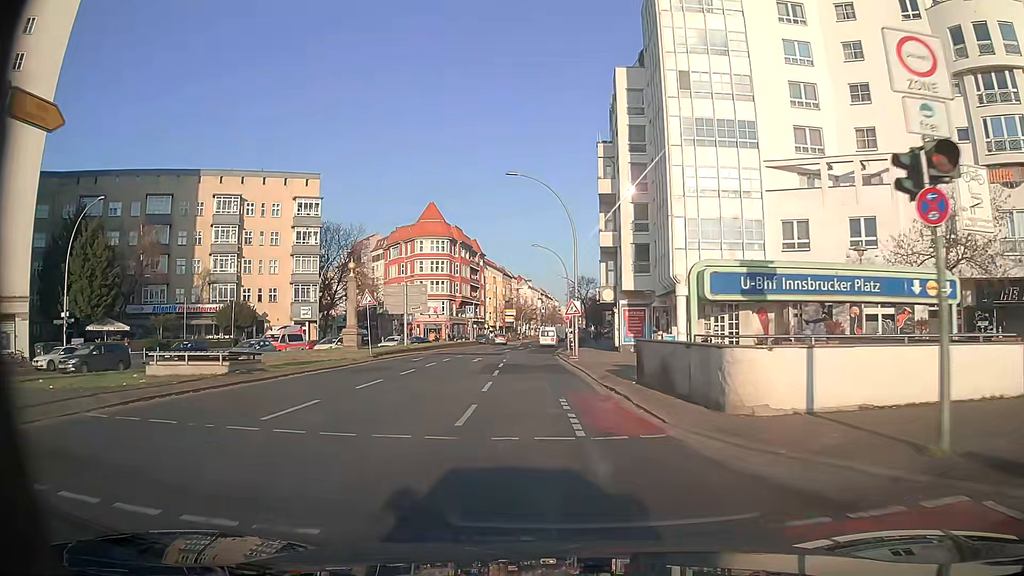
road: secondary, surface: asphalt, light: Day
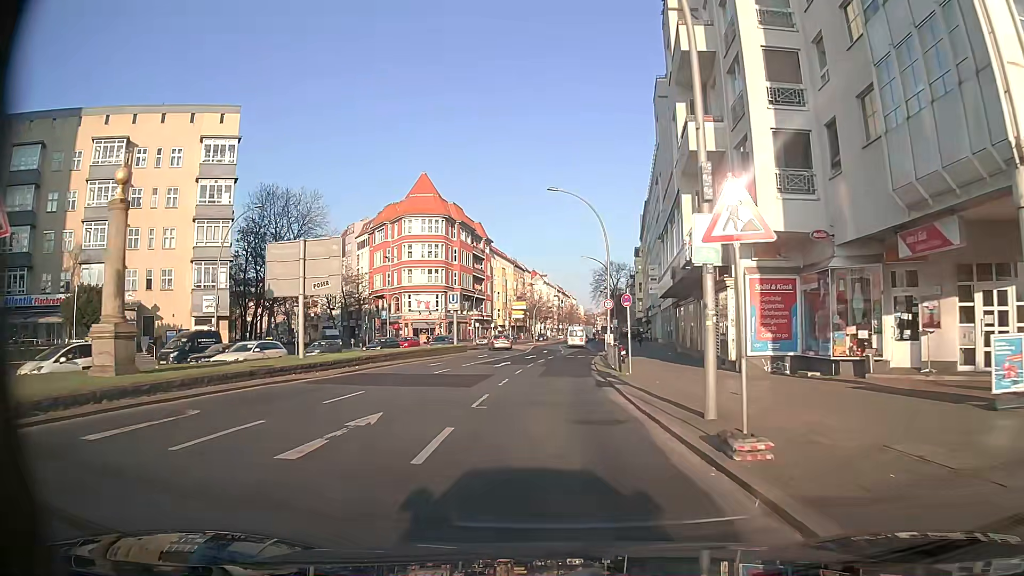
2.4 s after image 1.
(-0.5, +26.9) m; -1°
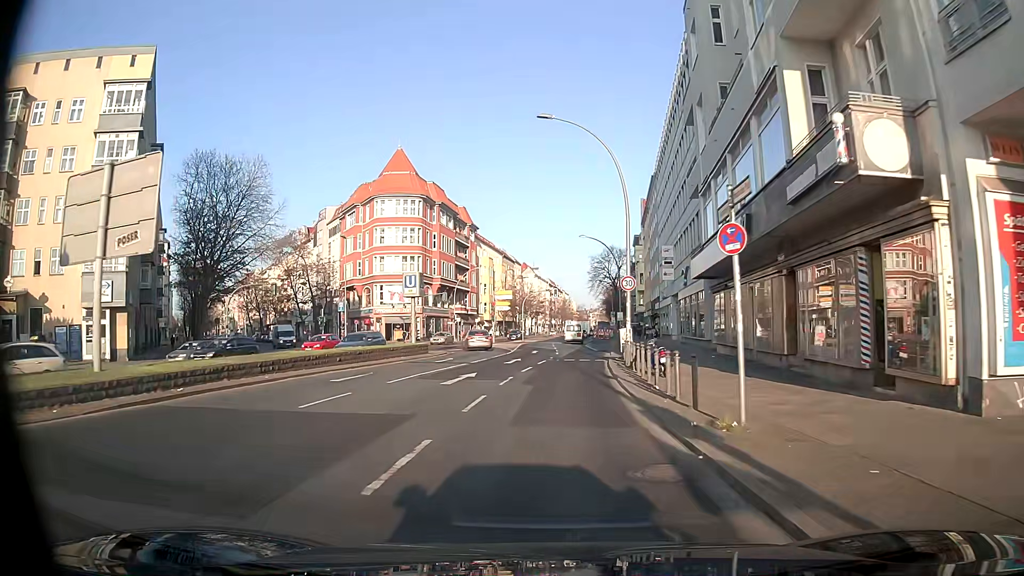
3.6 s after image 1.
(0.0, +13.5) m; +1°
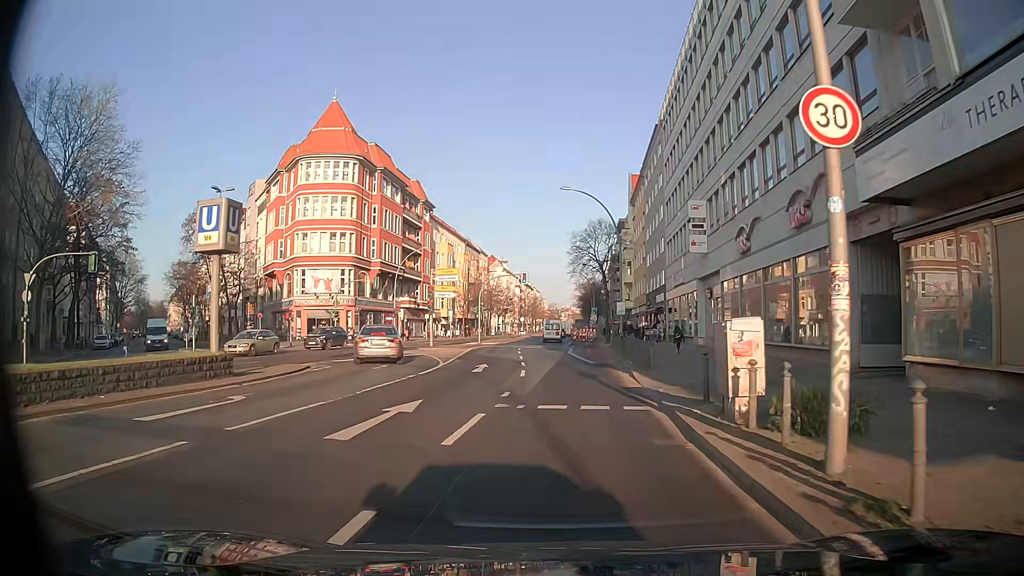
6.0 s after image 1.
(+0.3, +21.1) m; +4°
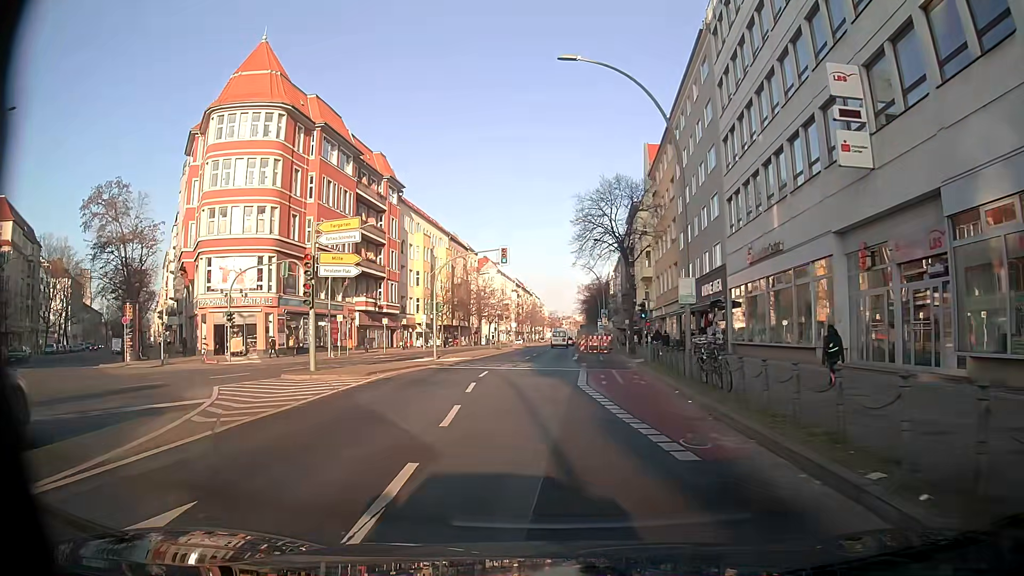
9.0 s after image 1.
(0.0, +21.9) m; -2°
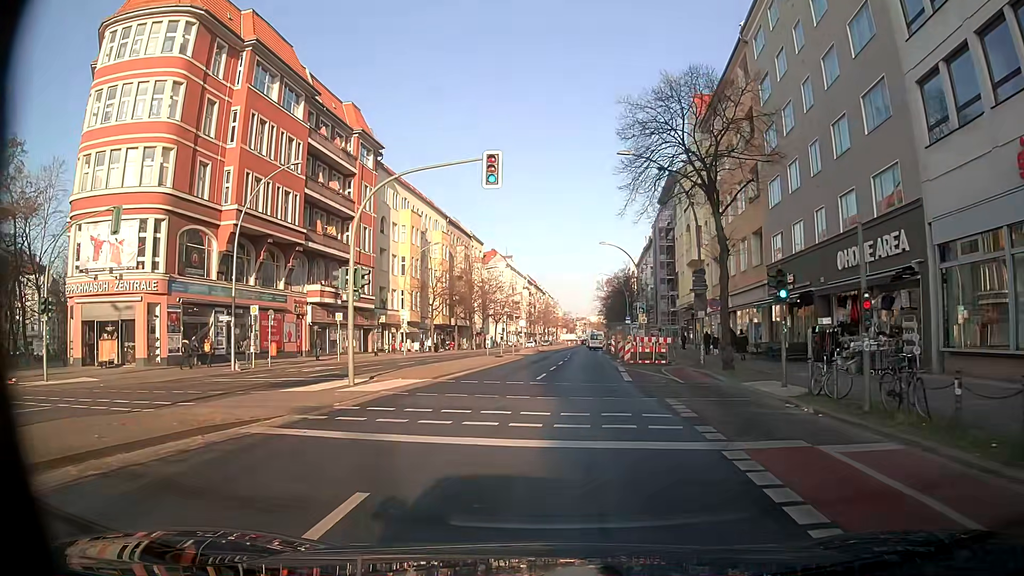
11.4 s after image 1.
(0.0, +19.8) m; +1°
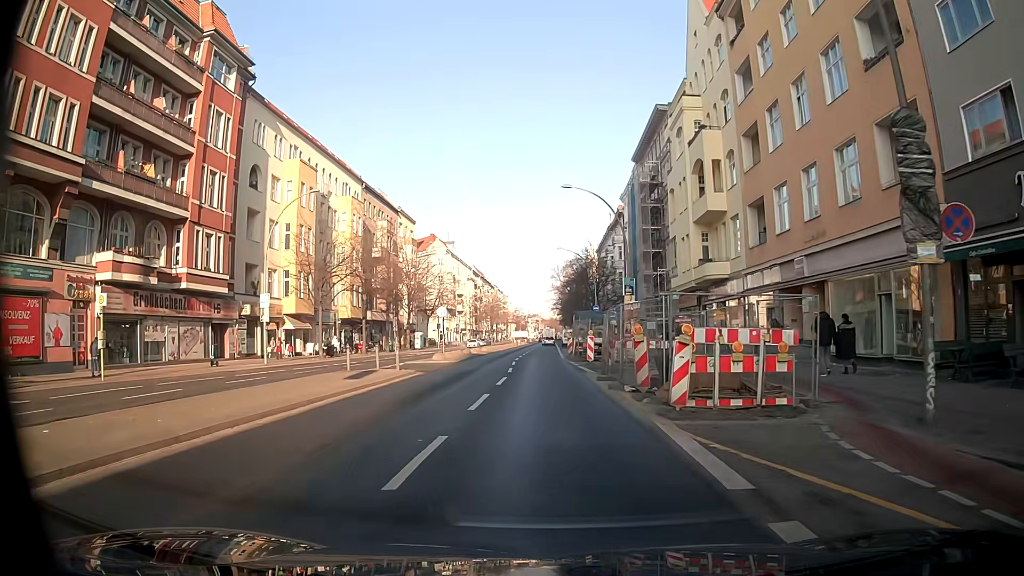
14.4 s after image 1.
(+0.5, +22.9) m; +2°
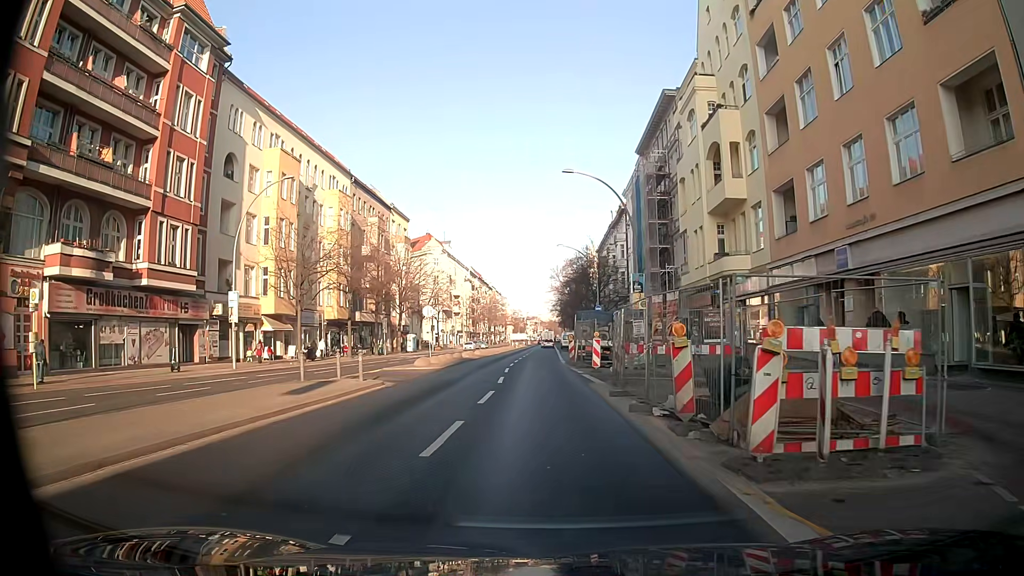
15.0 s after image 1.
(0.0, +4.3) m; +1°
(0, +10) (0, +20) (-1, +30) (-1, +40) (-1, +50) (-1, +60) (-1, +70) (-1, +80) (-1, +90) (-1, +100) m
